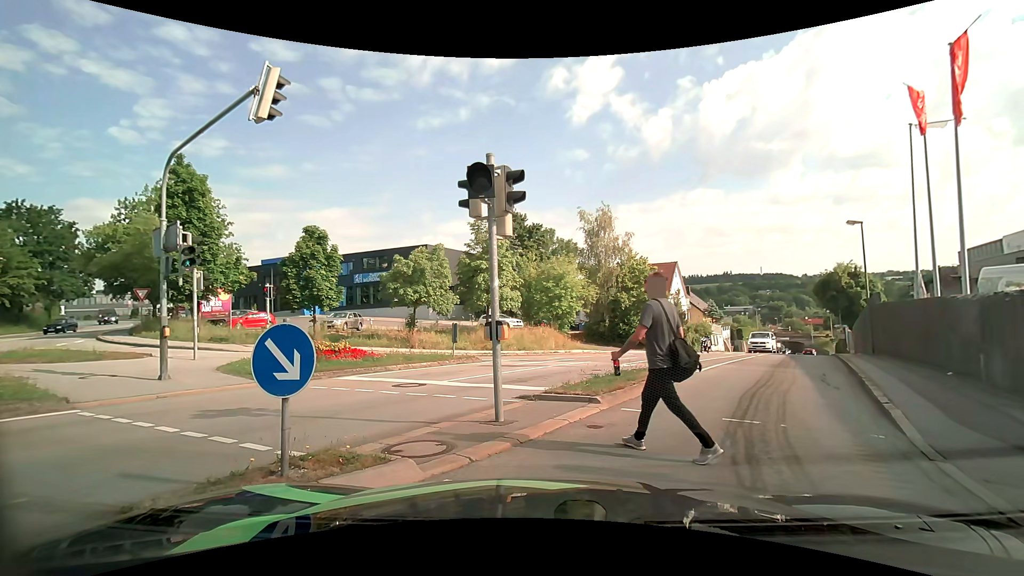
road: tertiary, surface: asphalt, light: Day
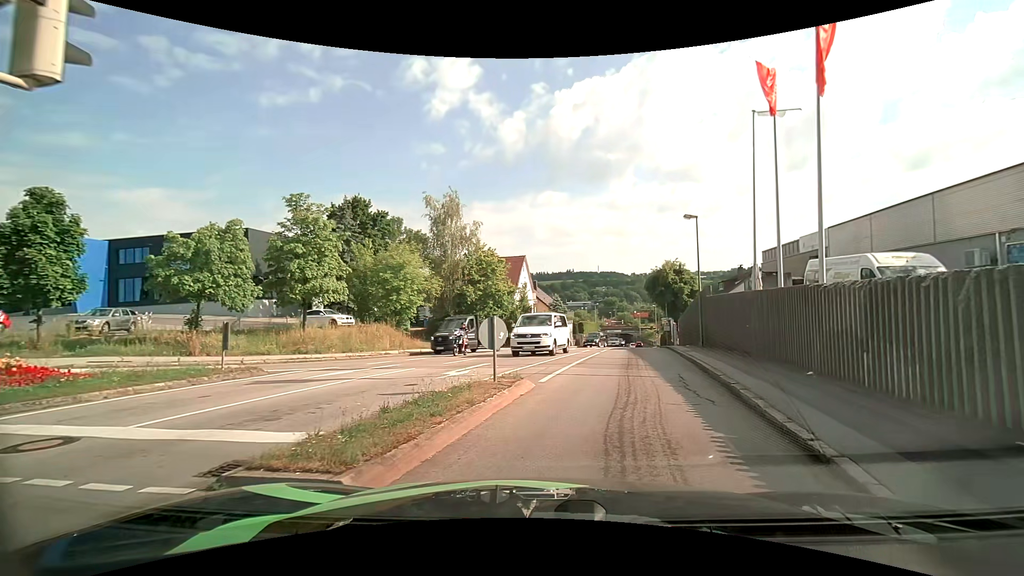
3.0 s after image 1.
(+0.8, +4.3) m; +20°
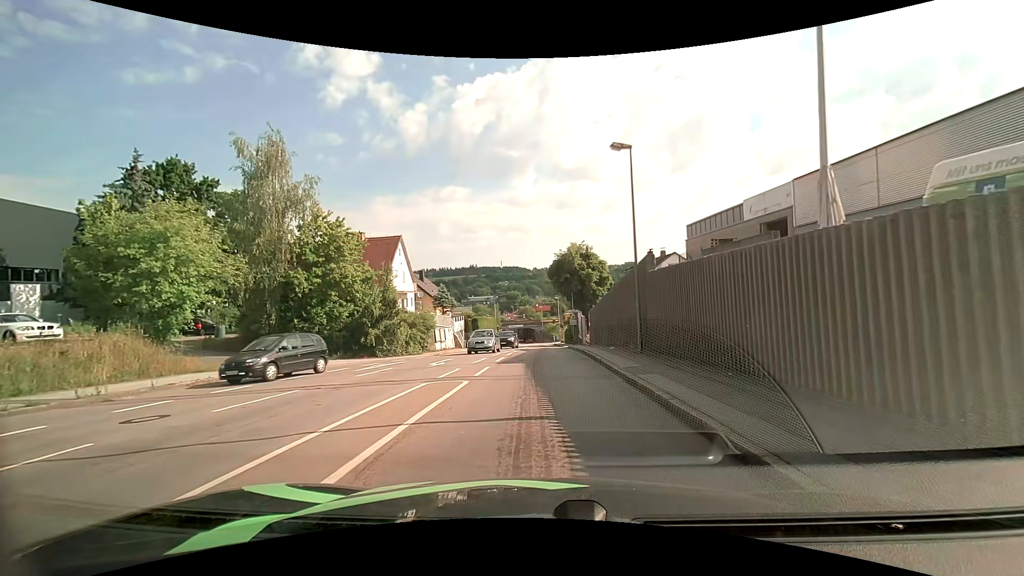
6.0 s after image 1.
(+2.0, +12.8) m; +11°
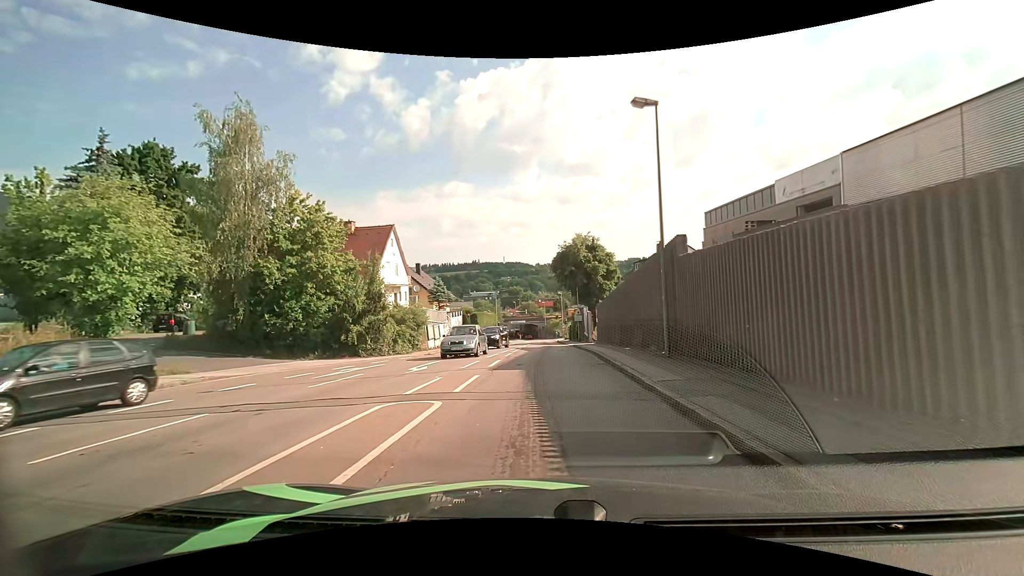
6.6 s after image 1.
(0.0, +3.6) m; -1°
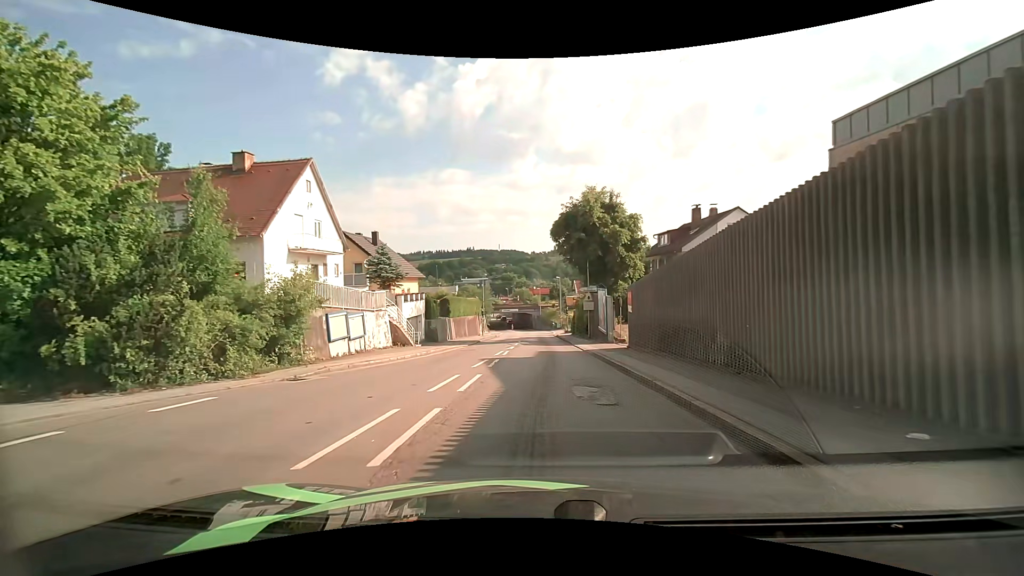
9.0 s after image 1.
(+0.2, +16.2) m; +1°
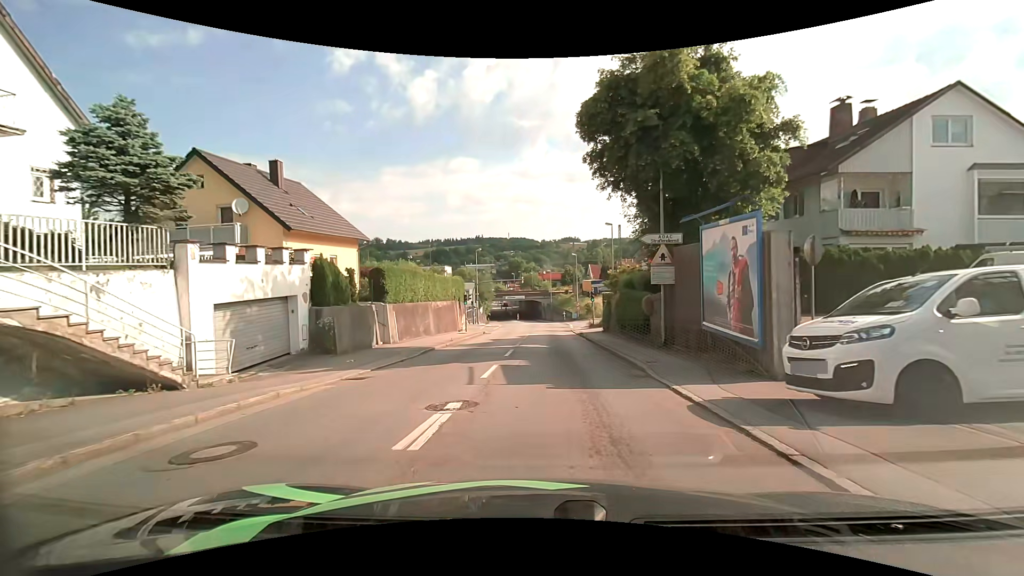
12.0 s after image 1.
(0.0, +21.0) m; -1°
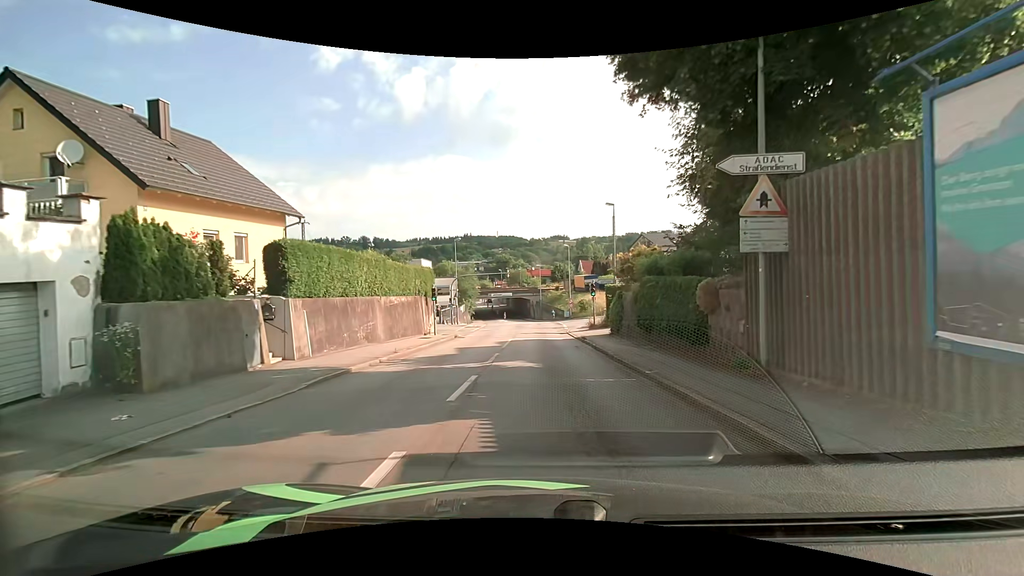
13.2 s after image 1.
(+0.1, +8.5) m; +2°
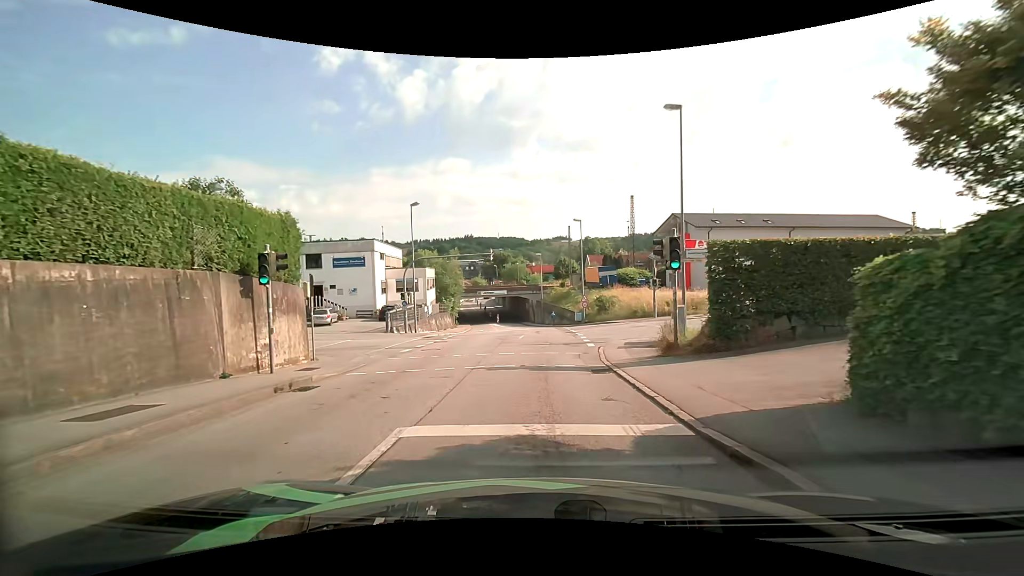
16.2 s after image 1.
(+0.1, +20.4) m; -1°
(0, +10) (0, +20) (+4, +29) (+13, +34) (+22, +37) (+31, +41) (+40, +46) (+49, +51) (+57, +57) (+65, +62) m
